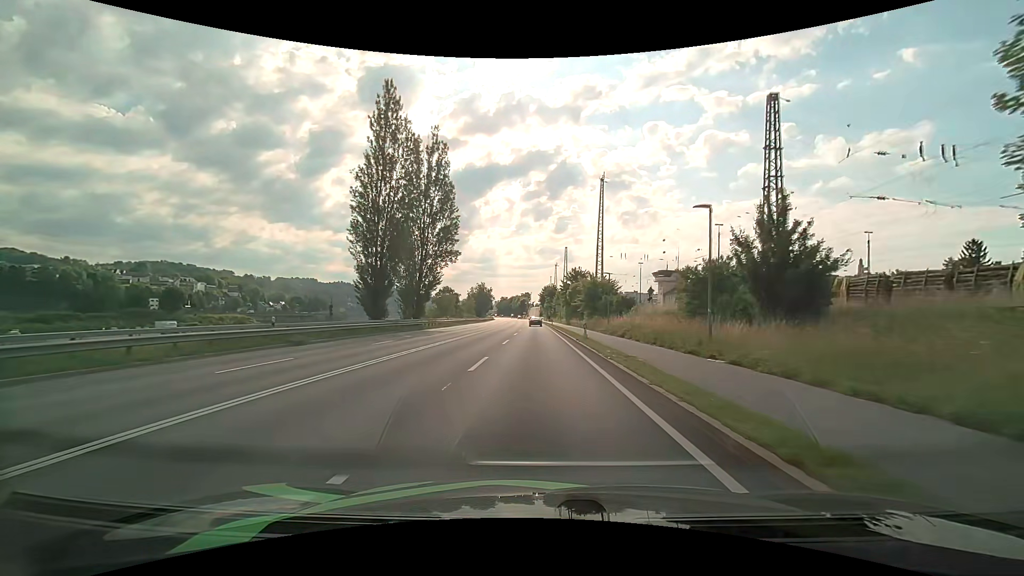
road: primary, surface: asphalt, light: Day
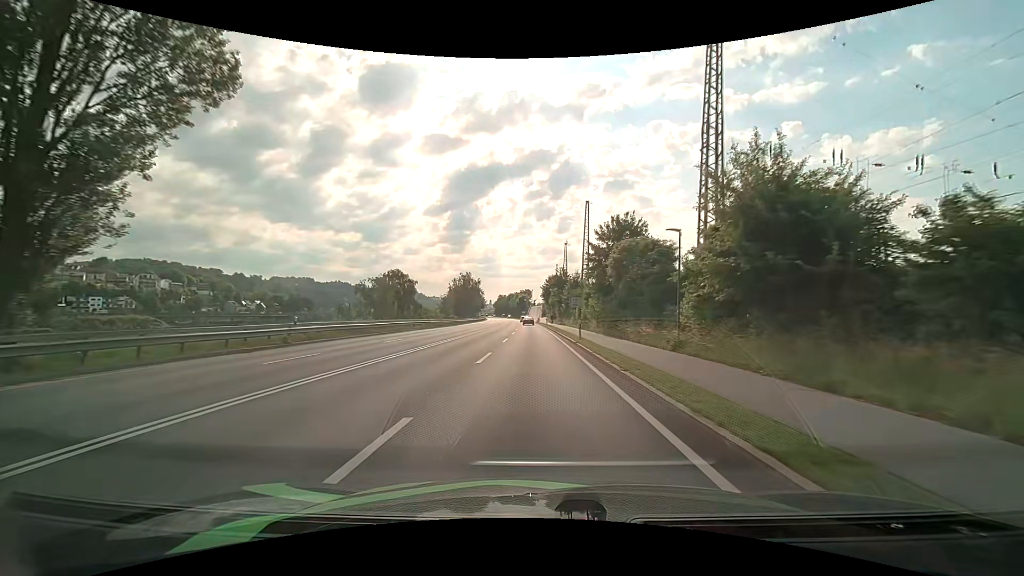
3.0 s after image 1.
(+0.2, +45.8) m; 0°
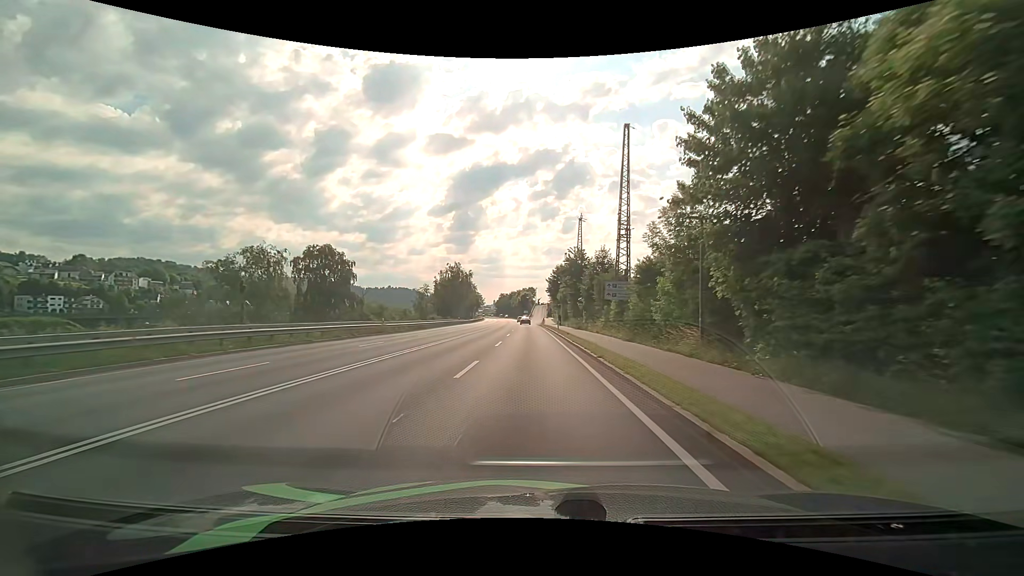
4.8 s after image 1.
(-0.1, +27.8) m; -1°
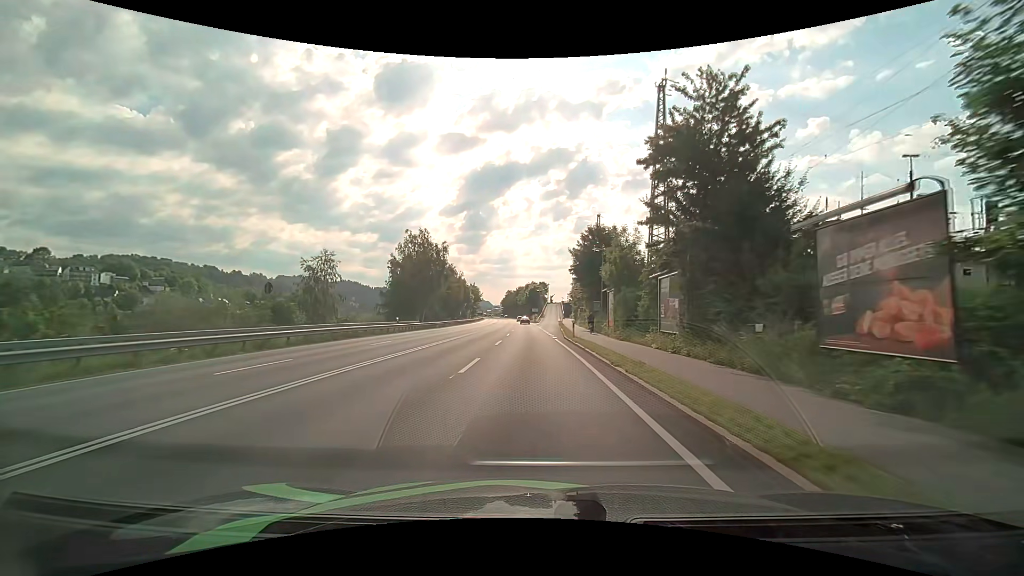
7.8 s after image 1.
(-0.7, +47.3) m; -1°
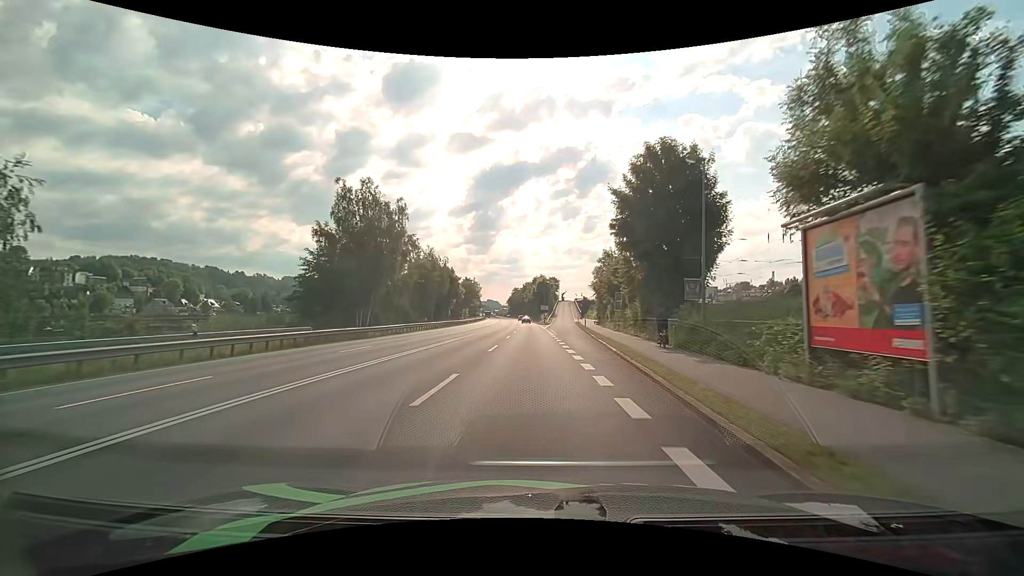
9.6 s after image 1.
(-0.2, +28.5) m; -1°
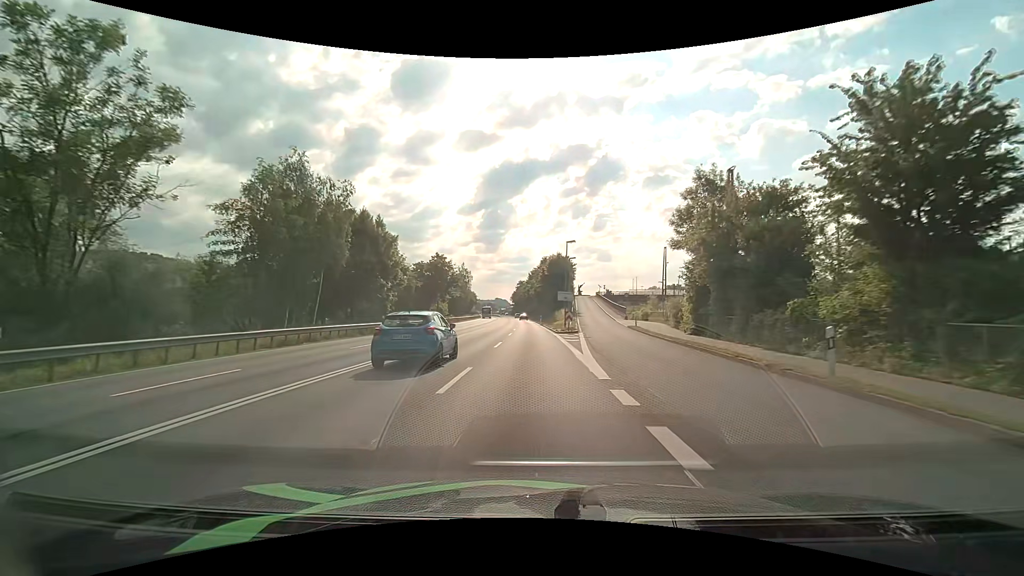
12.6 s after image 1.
(-0.4, +47.3) m; -1°
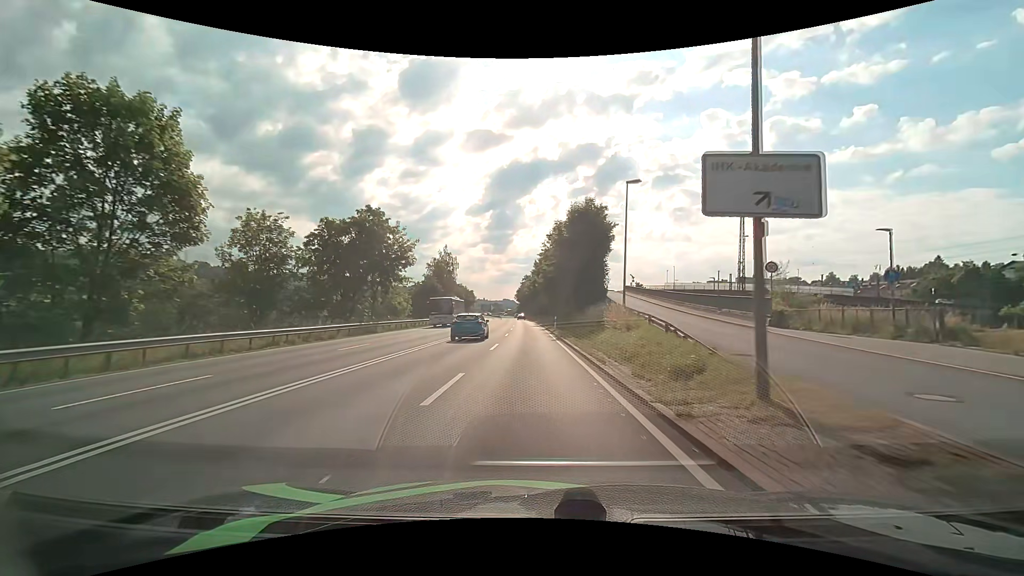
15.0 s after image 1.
(-0.2, +37.3) m; -1°
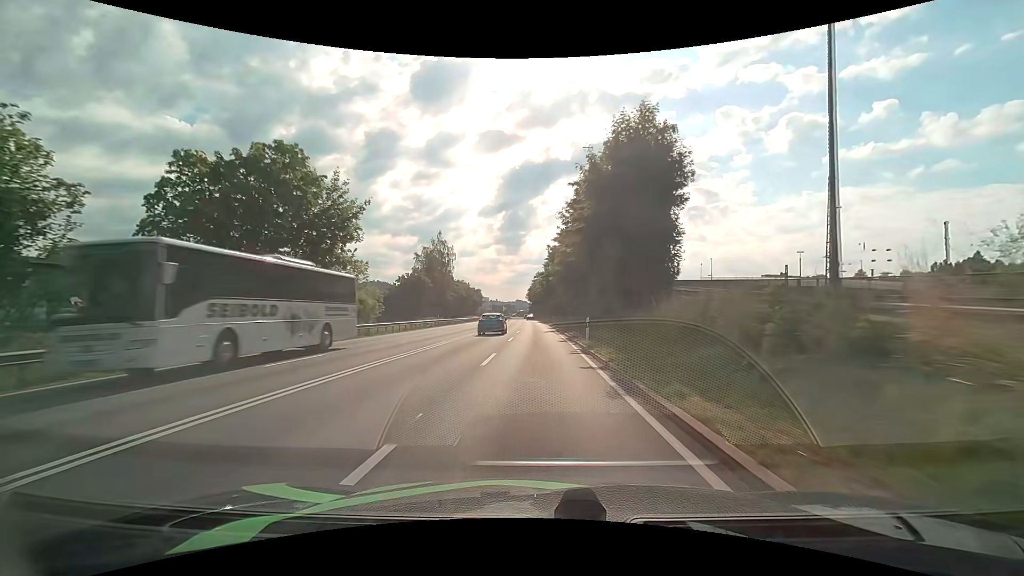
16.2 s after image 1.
(-0.1, +18.4) m; -1°
(0, +10) (0, +20) (0, +30) (0, +40) (-1, +50) (-1, +60) (-1, +70) (-1, +80) (-1, +90) (-1, +100) m
